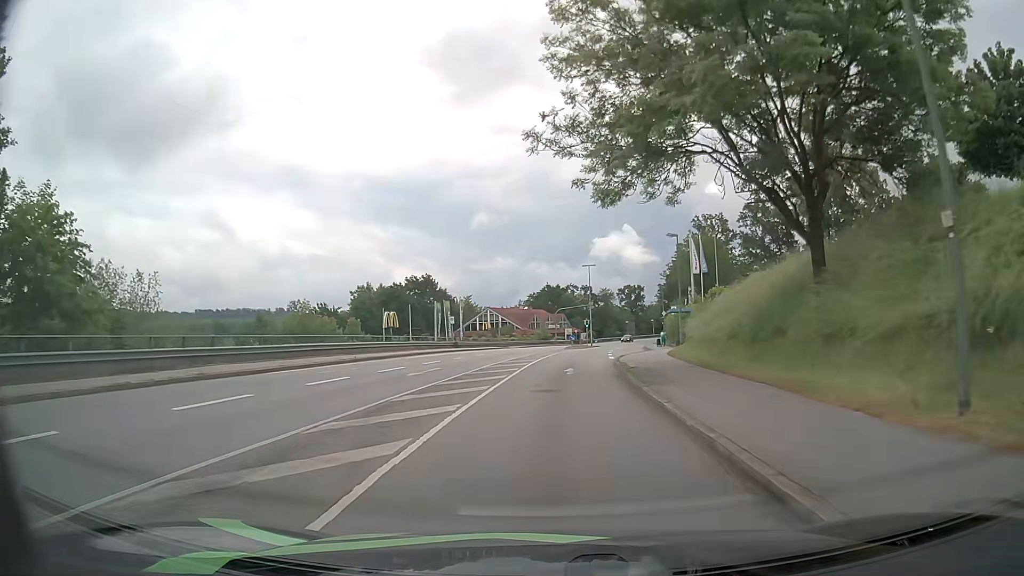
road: tertiary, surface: asphalt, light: Day
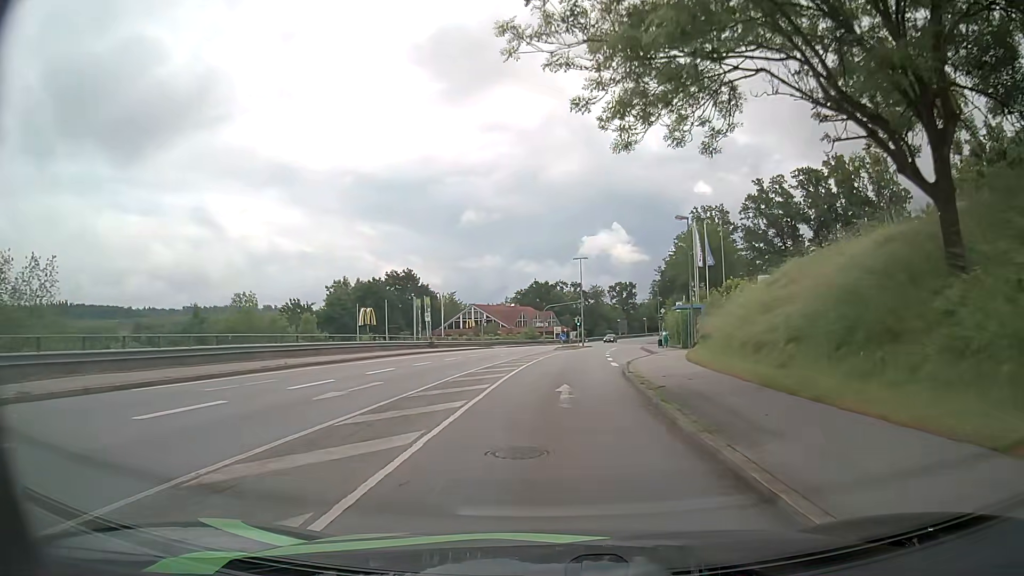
(0.0, +7.3) m; 0°
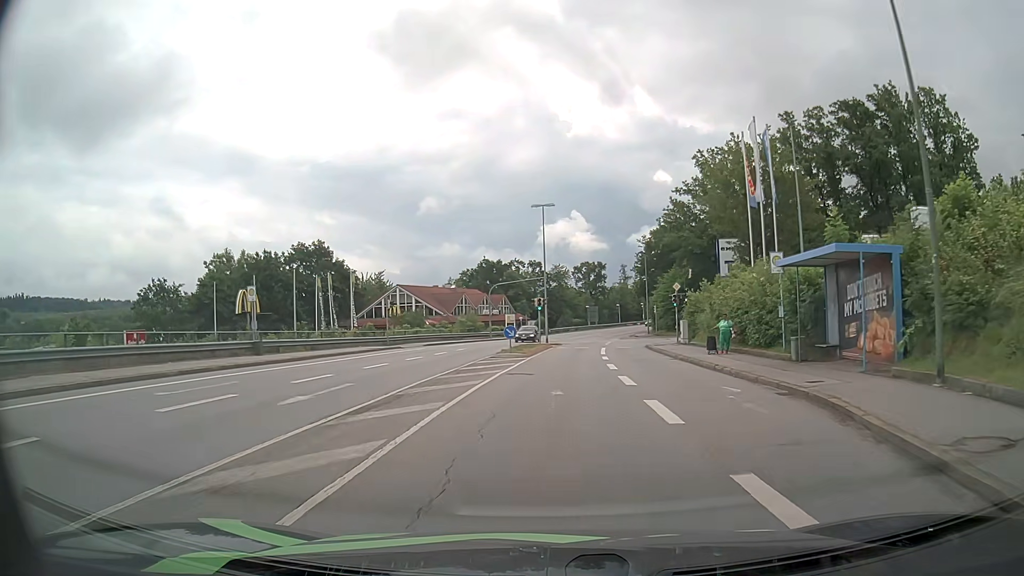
(+1.1, +29.0) m; +4°
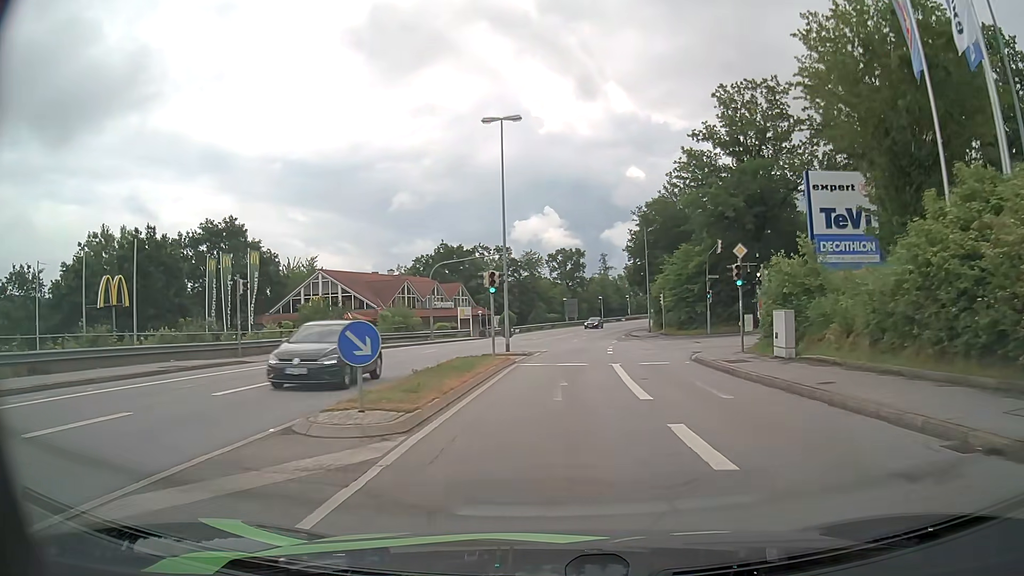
(+0.4, +21.0) m; +2°
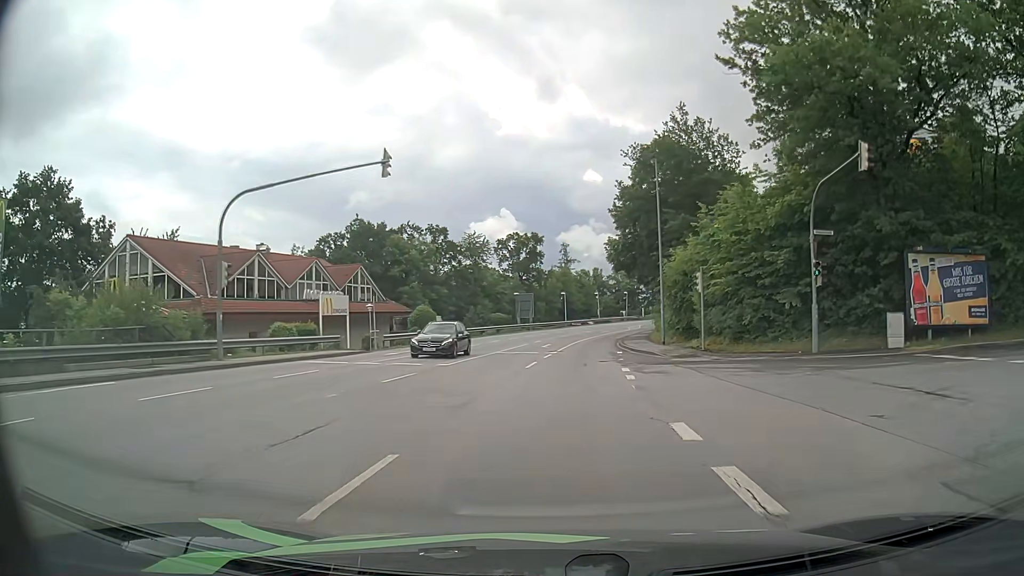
(+0.9, +27.5) m; +4°
